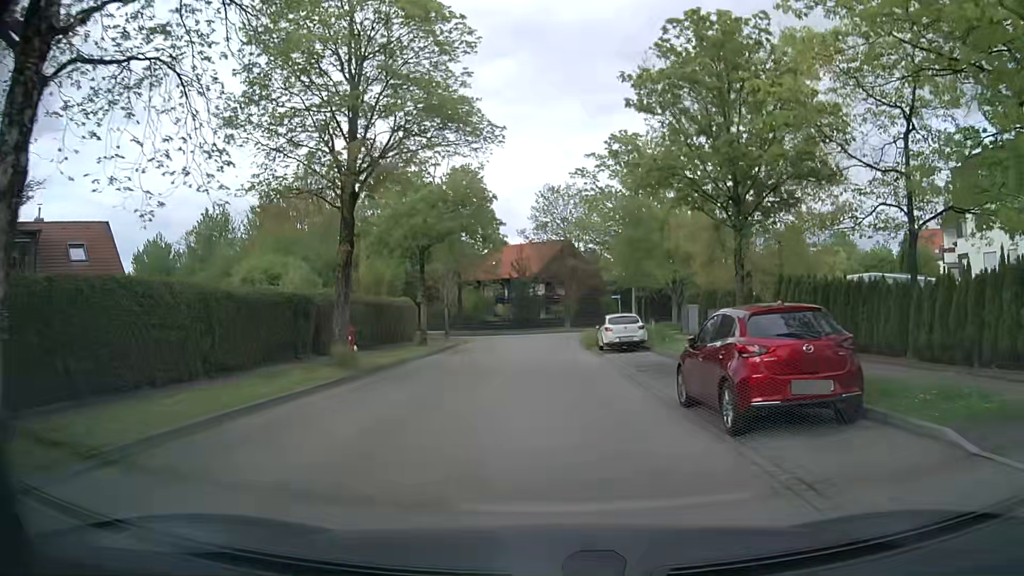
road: residential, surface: asphalt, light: Day
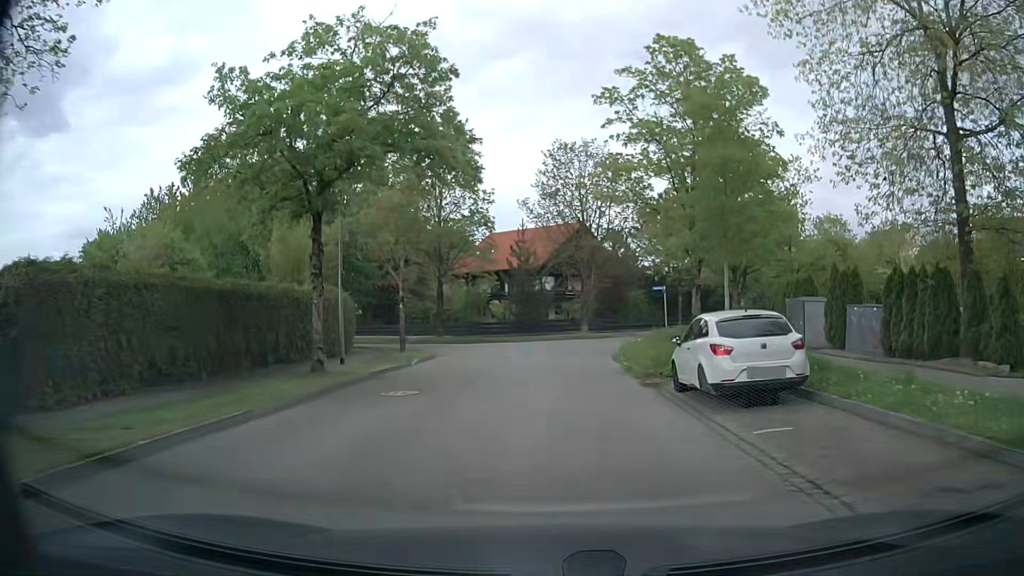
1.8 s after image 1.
(-0.2, +15.4) m; -1°
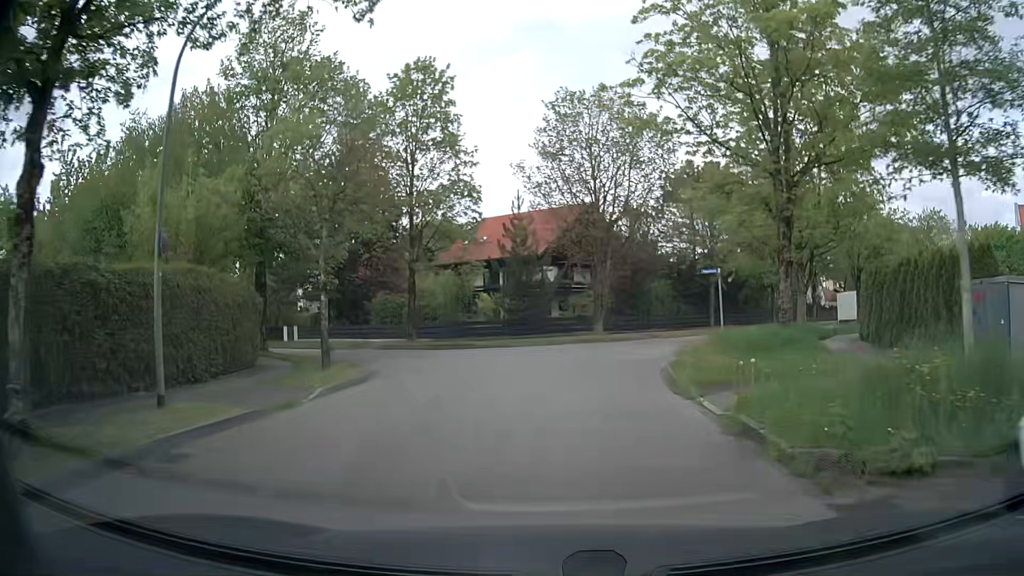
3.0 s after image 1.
(0.0, +10.0) m; -1°
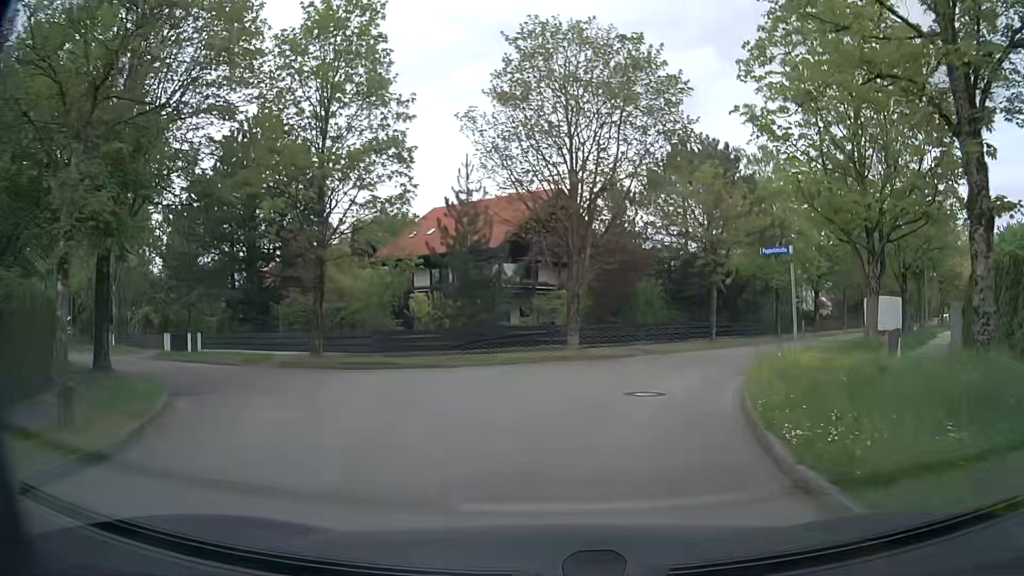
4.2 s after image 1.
(+0.3, +9.5) m; +3°
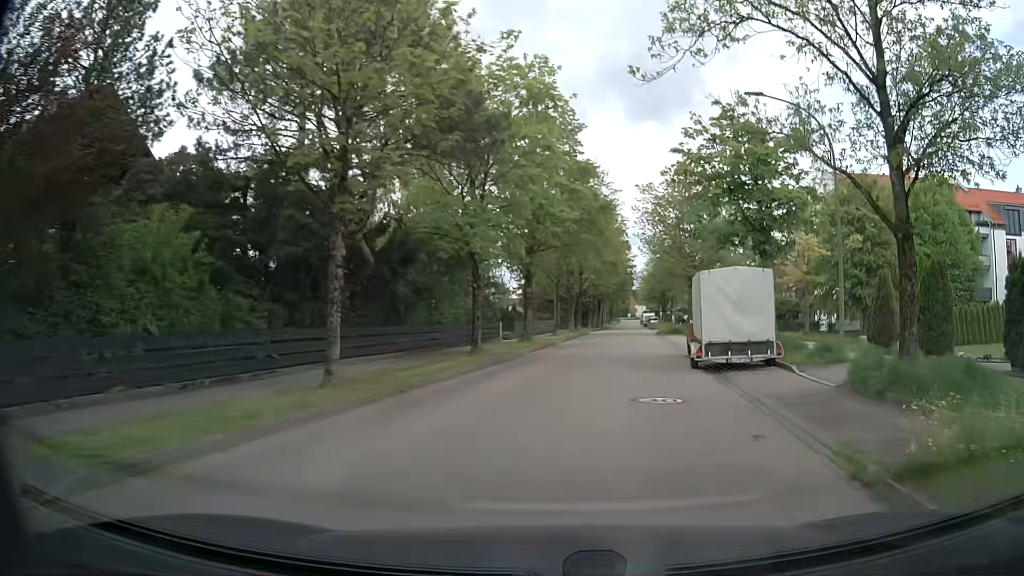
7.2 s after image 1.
(+5.5, +21.8) m; +29°
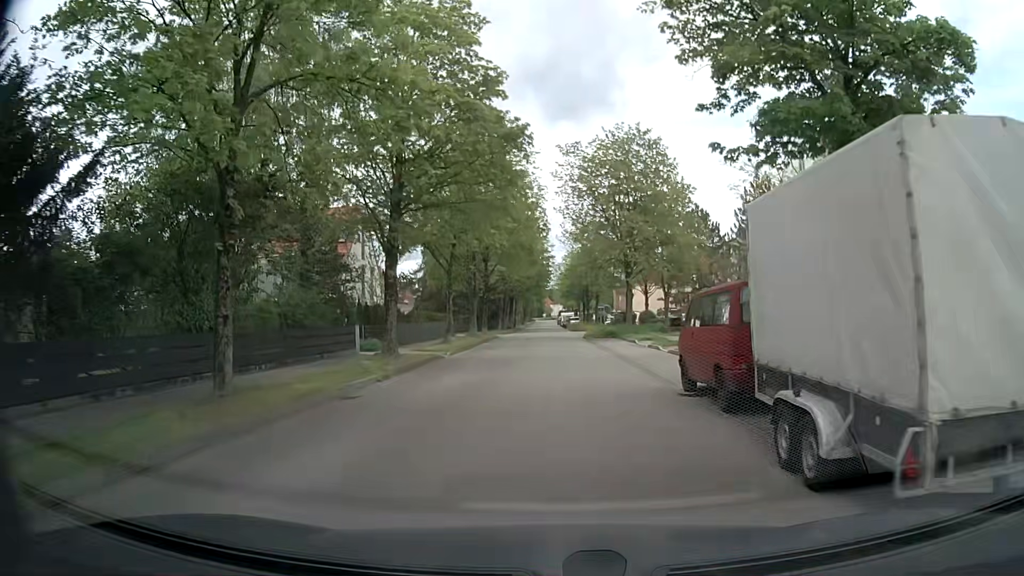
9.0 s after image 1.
(+1.2, +13.9) m; +8°
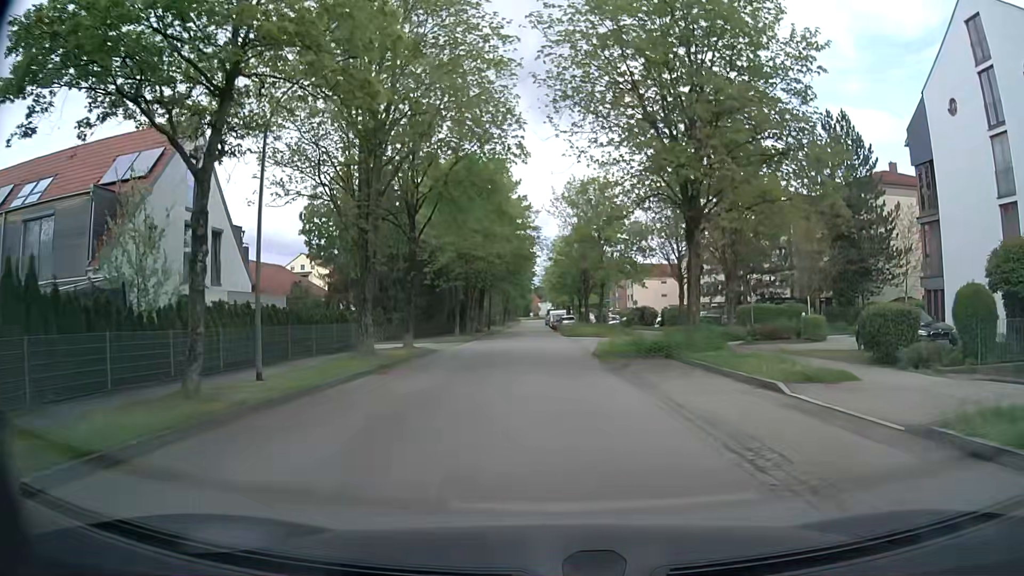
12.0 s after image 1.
(+0.1, +24.2) m; +1°
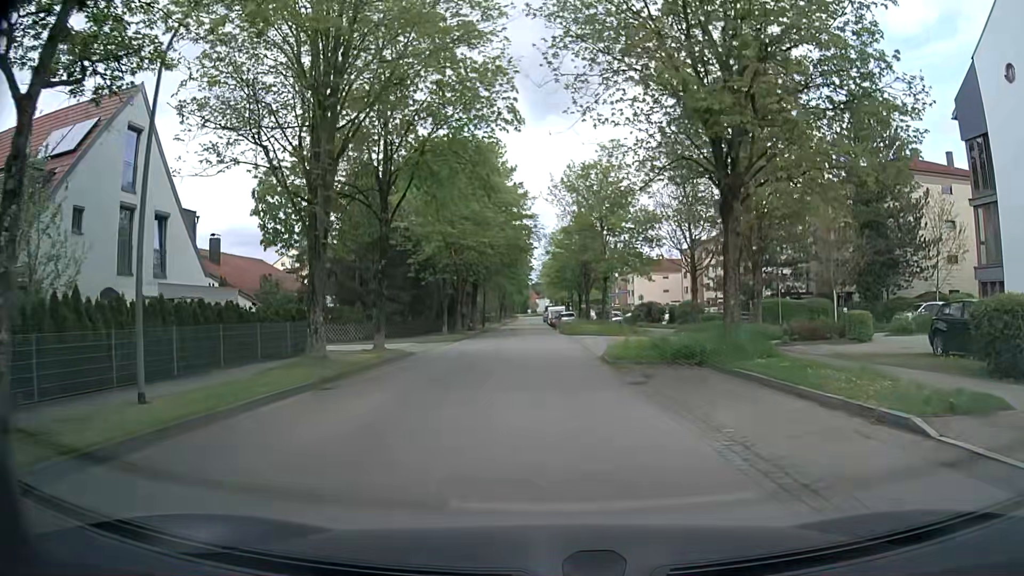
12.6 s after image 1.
(0.0, +4.7) m; 0°
